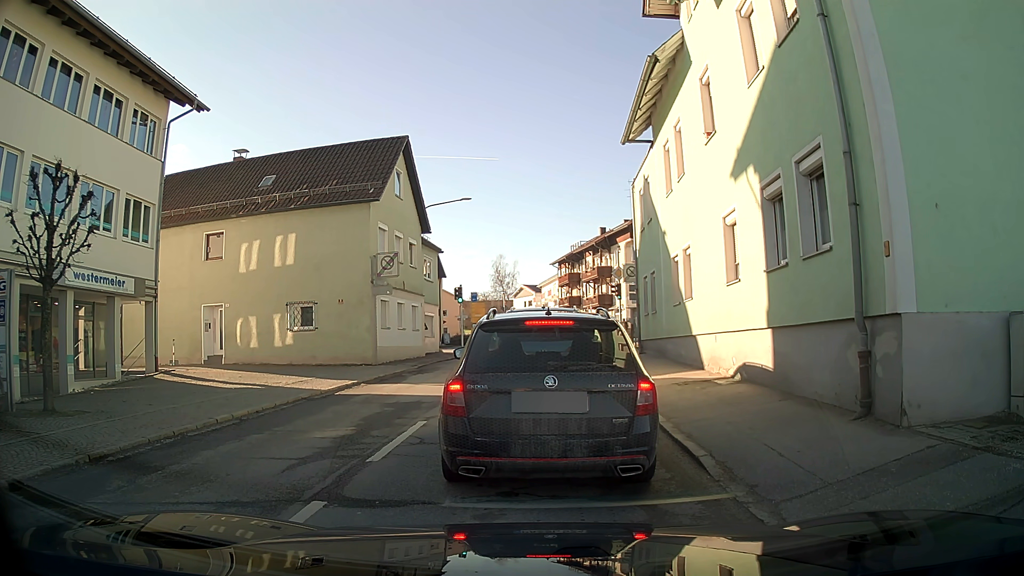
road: secondary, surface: asphalt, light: Day
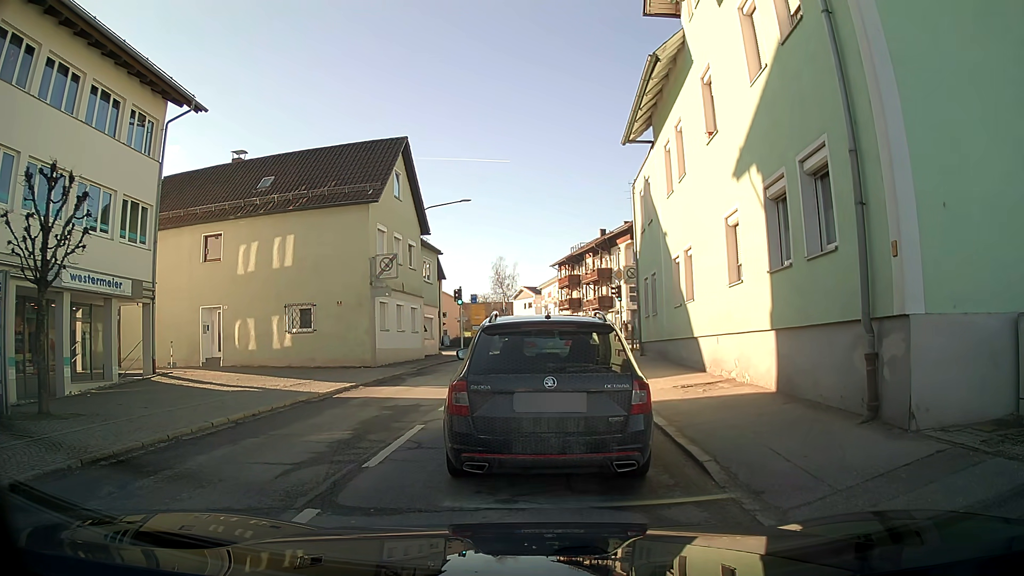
(0.0, +0.2) m; 0°
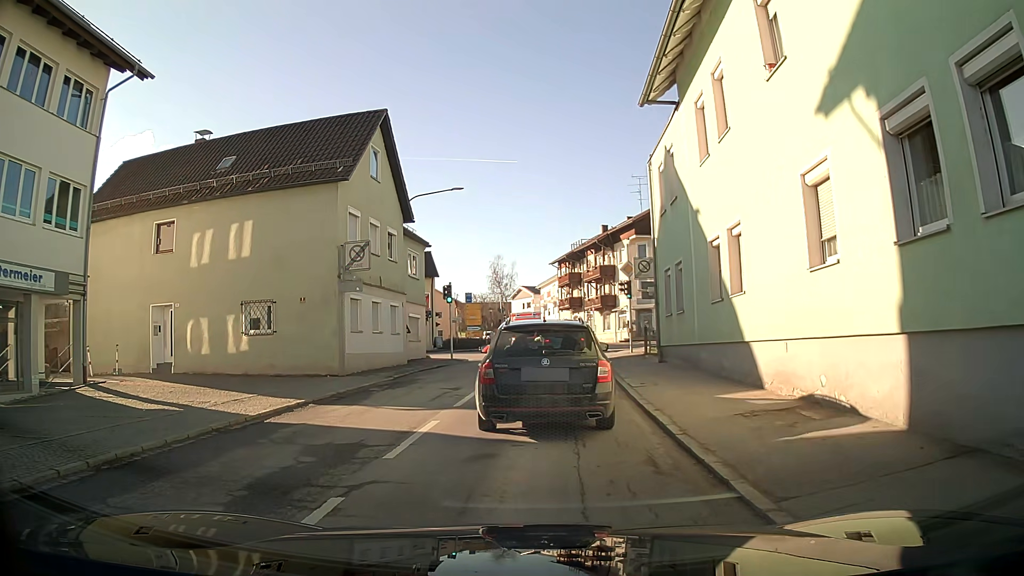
(0.0, +4.2) m; 0°
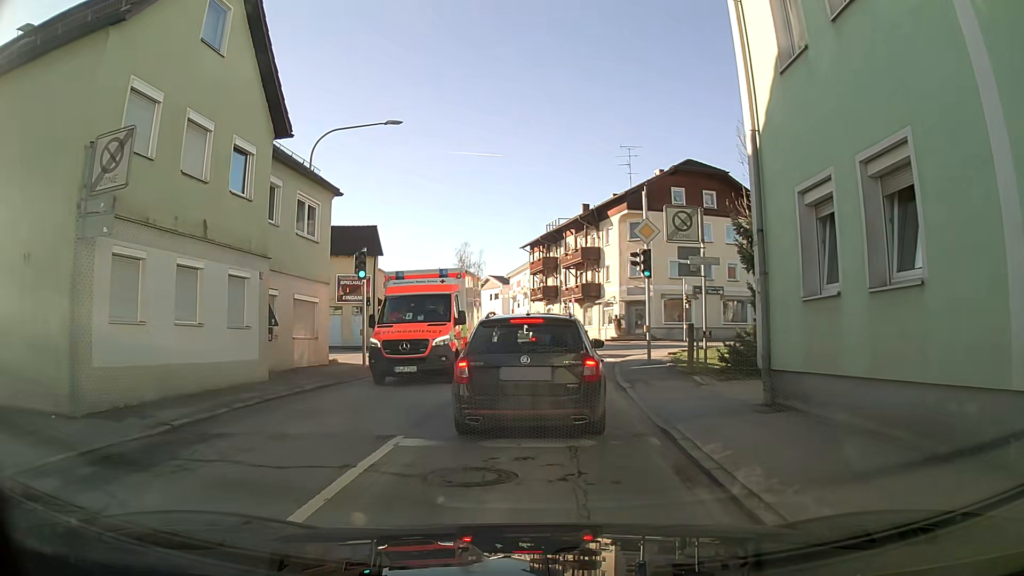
(+0.1, +11.9) m; +2°
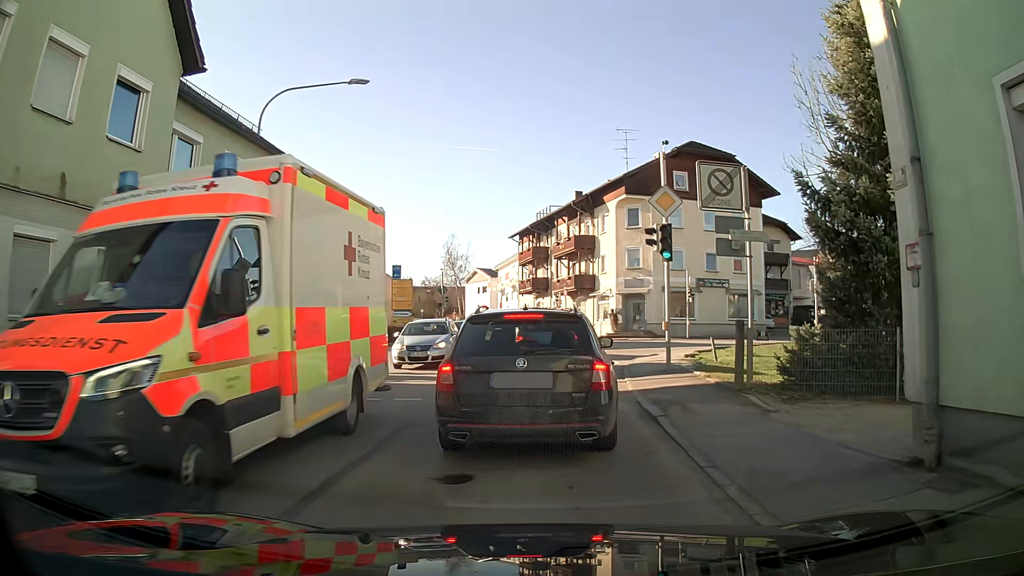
(+0.1, +4.2) m; +3°
